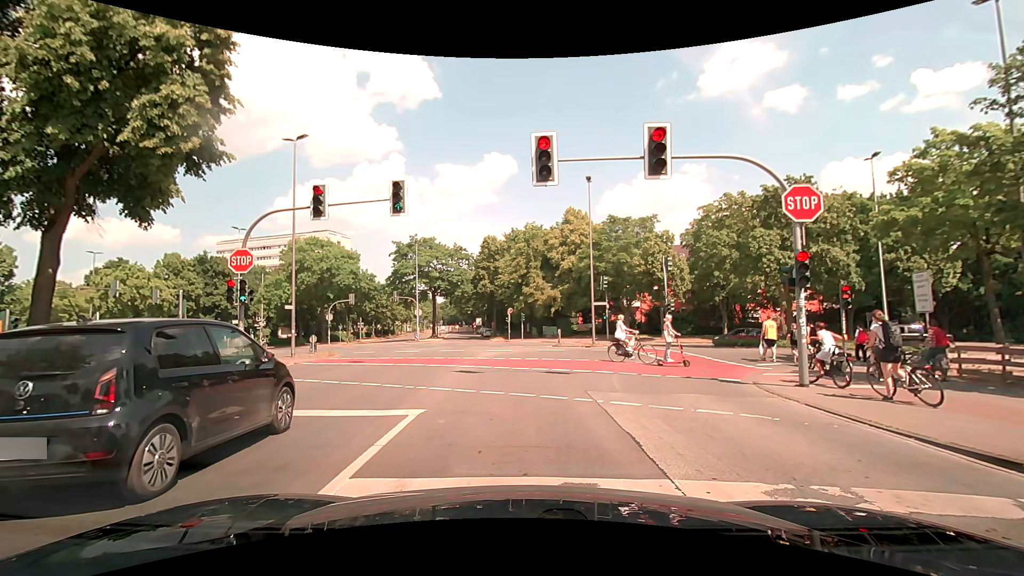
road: secondary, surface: asphalt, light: Day
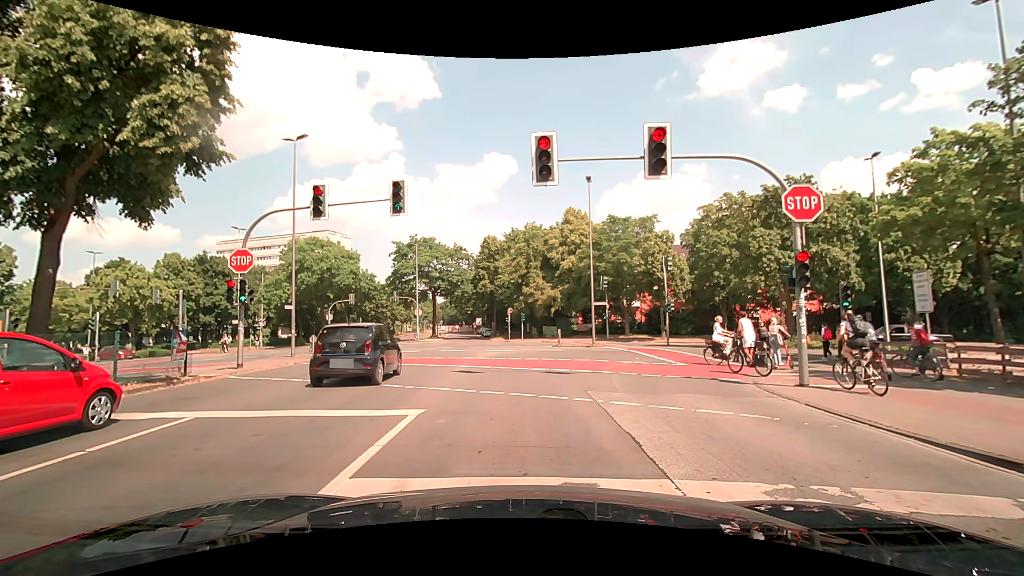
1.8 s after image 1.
(0.0, 0.0) m; 0°
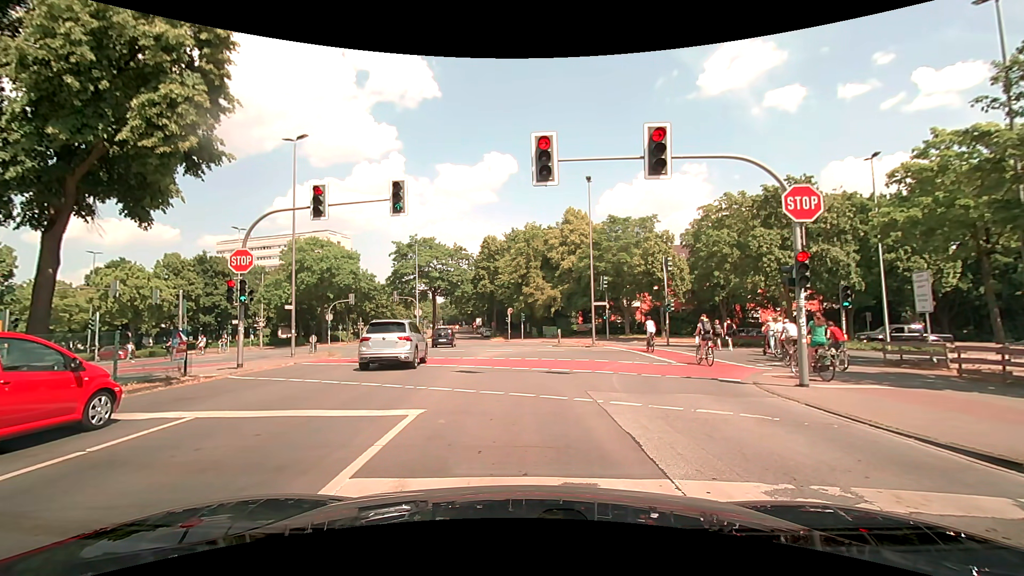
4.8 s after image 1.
(0.0, 0.0) m; 0°
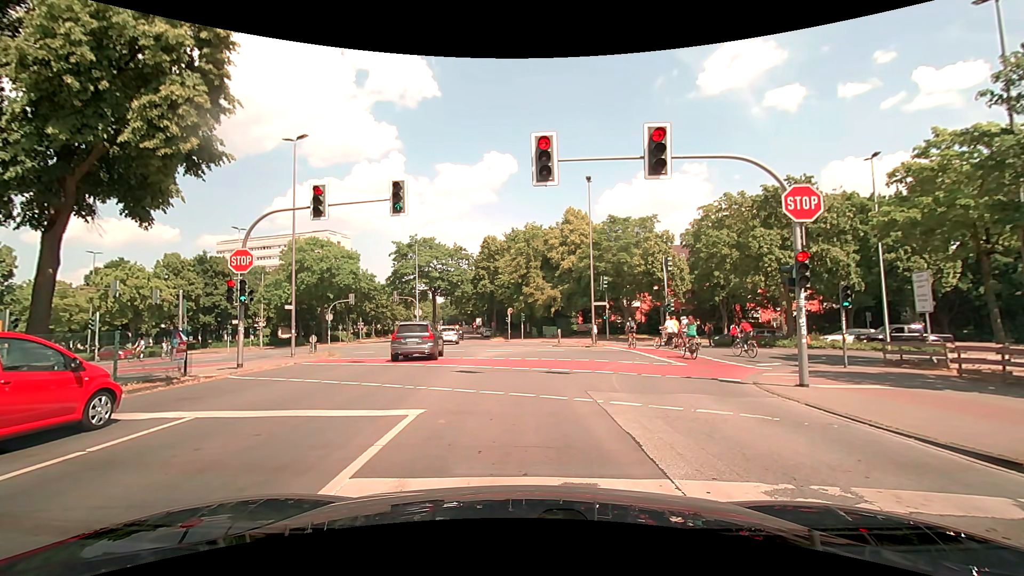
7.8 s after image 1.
(0.0, 0.0) m; 0°
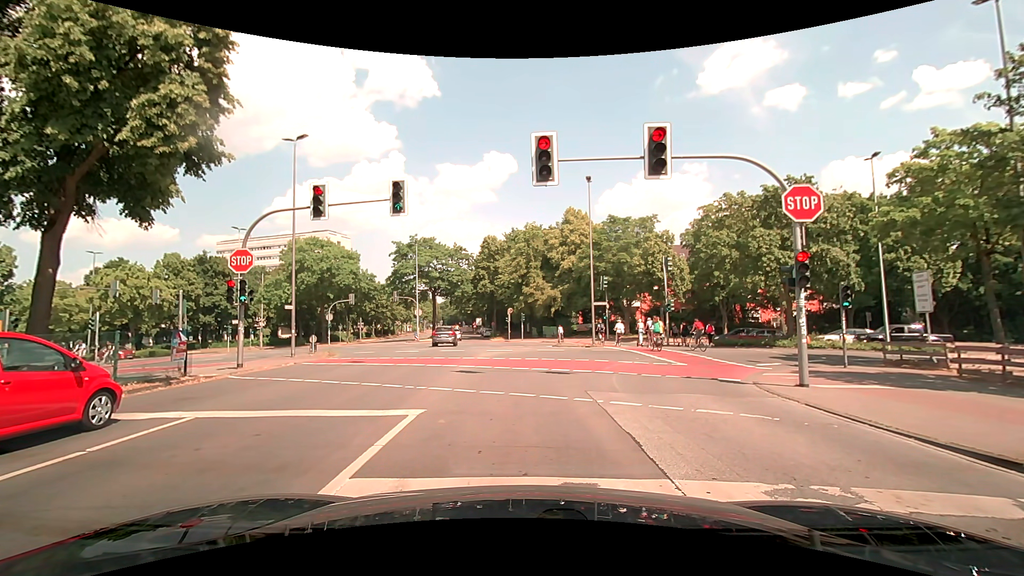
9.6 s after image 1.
(0.0, 0.0) m; 0°
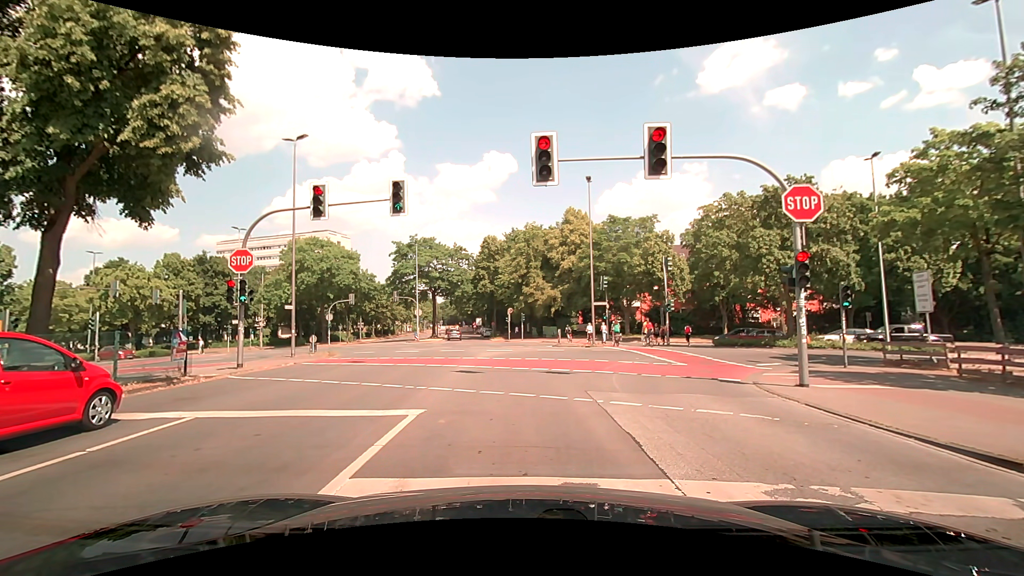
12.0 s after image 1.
(0.0, 0.0) m; 0°
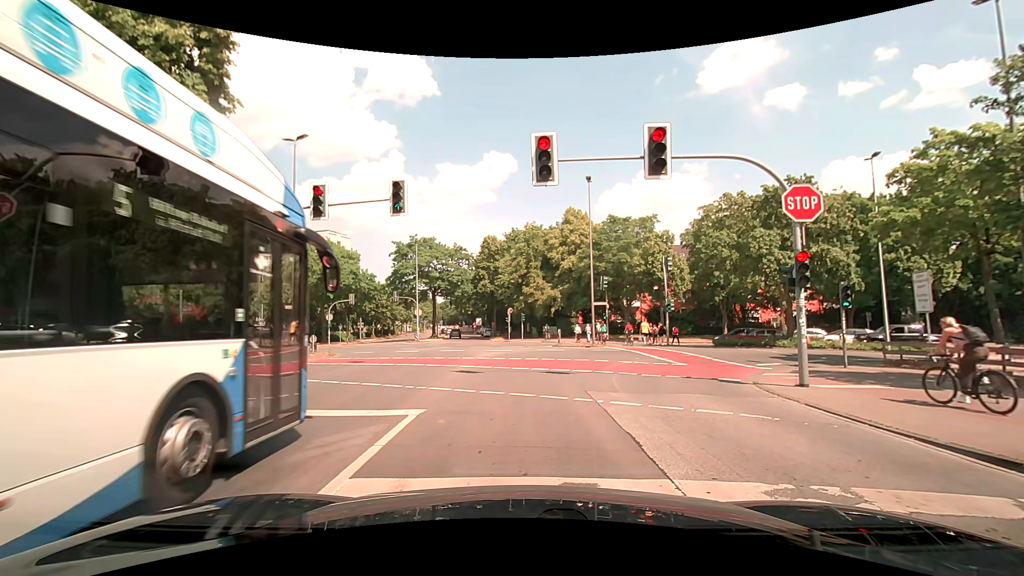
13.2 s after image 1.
(0.0, 0.0) m; 0°
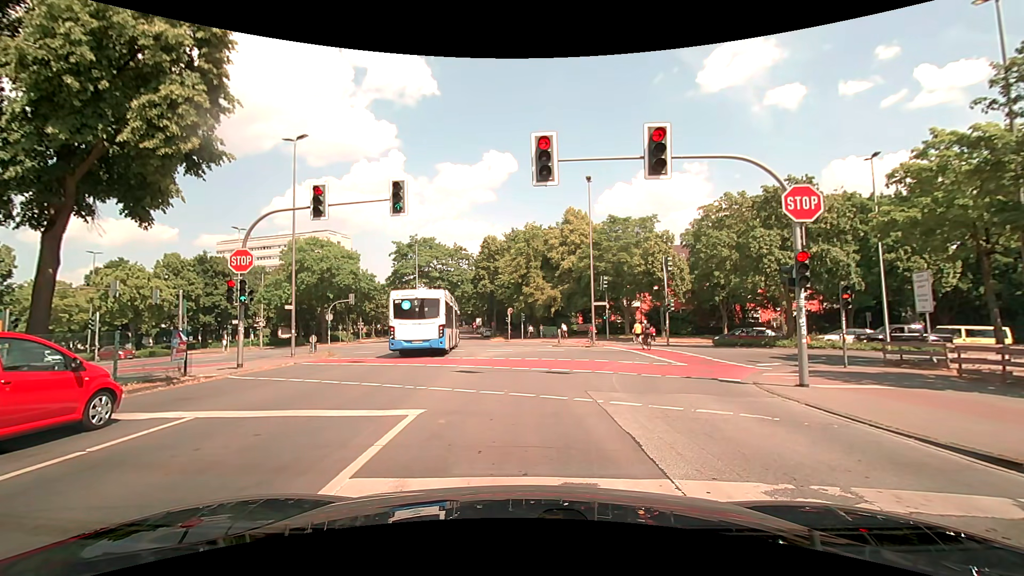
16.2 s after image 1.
(0.0, 0.0) m; 0°
